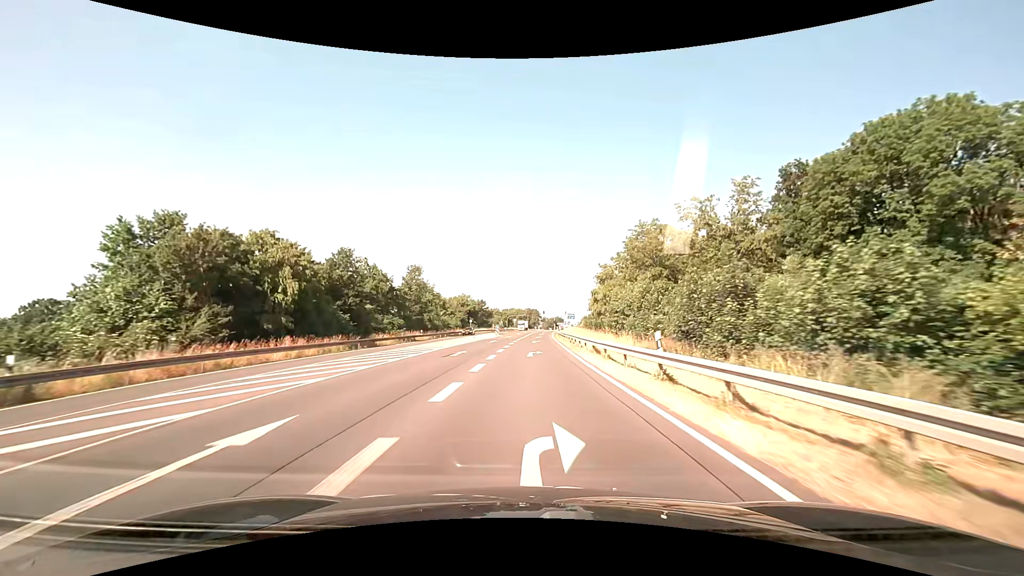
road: primary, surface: asphalt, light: Day
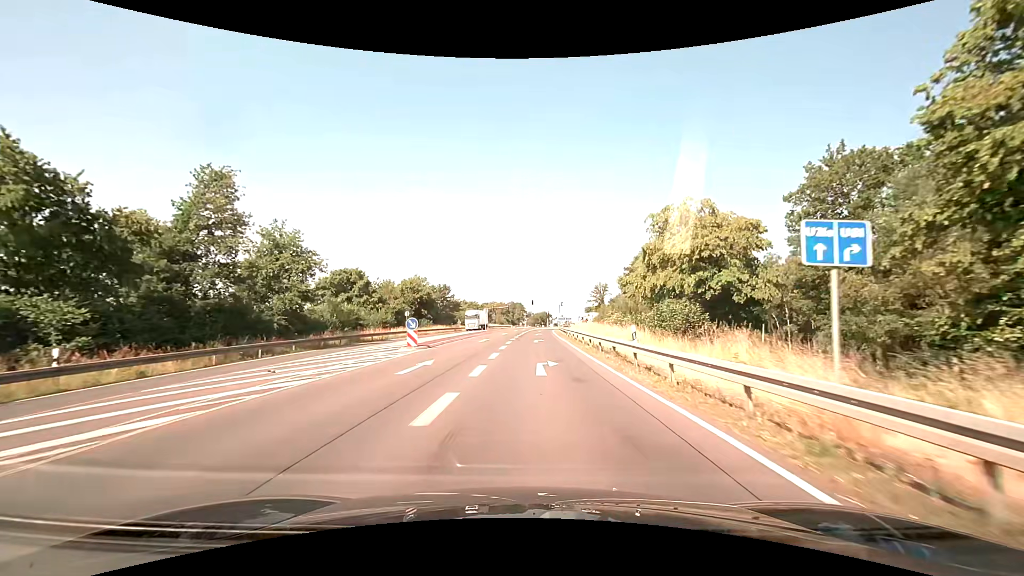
(+0.7, +49.3) m; +2°
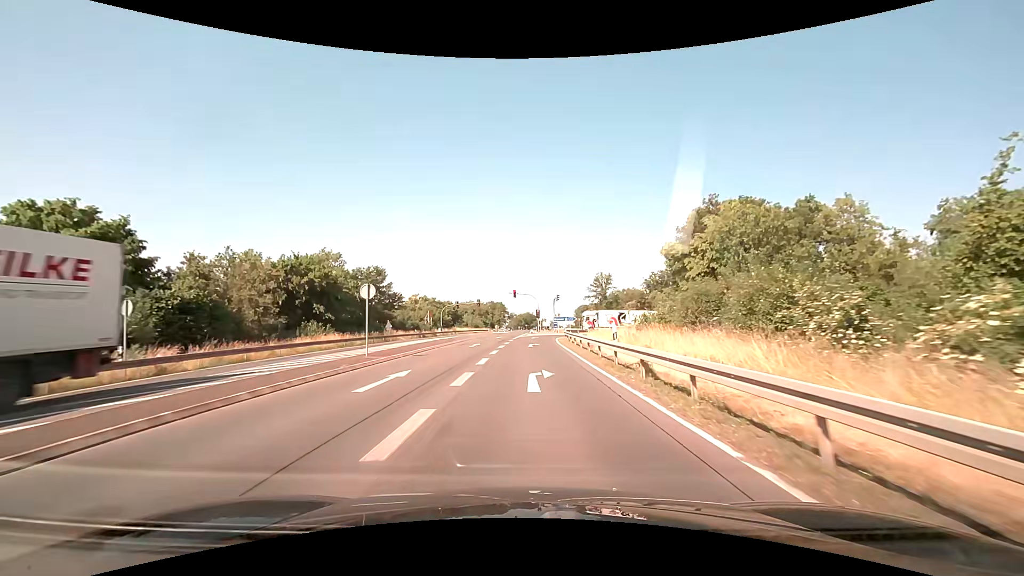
(+0.7, +42.6) m; +2°
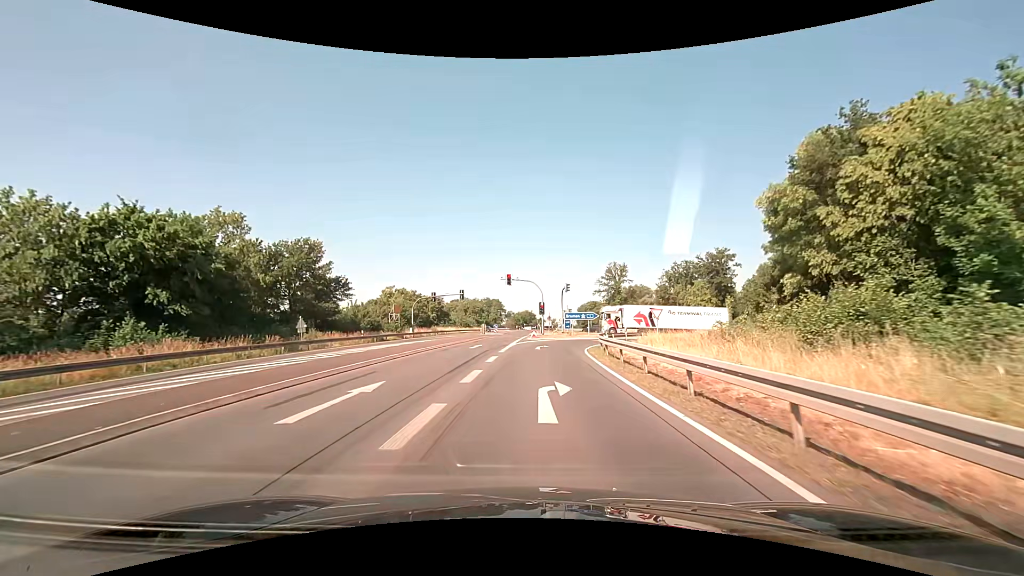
(0.0, +23.2) m; 0°
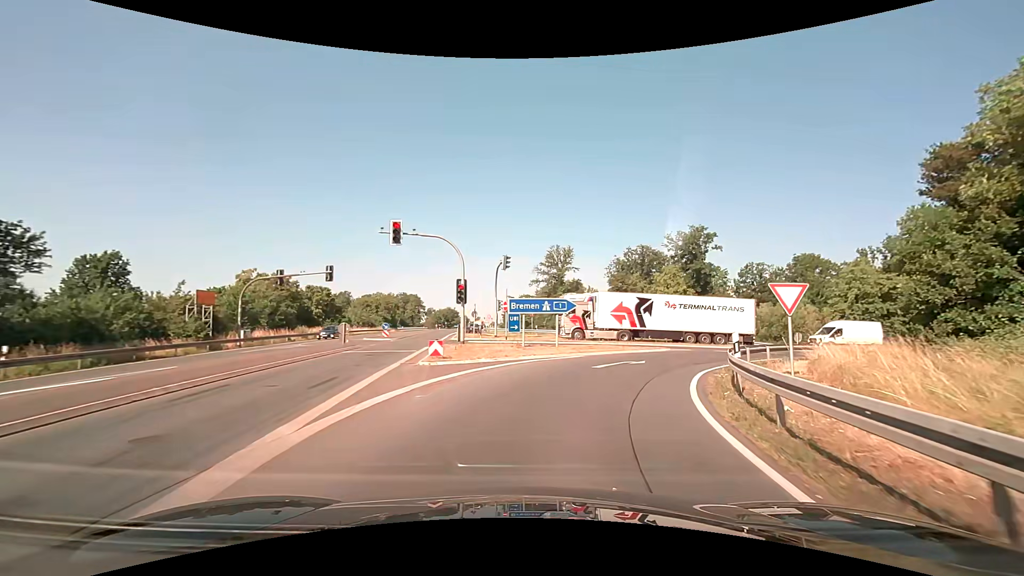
(+0.9, +27.1) m; +8°
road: motorway_link
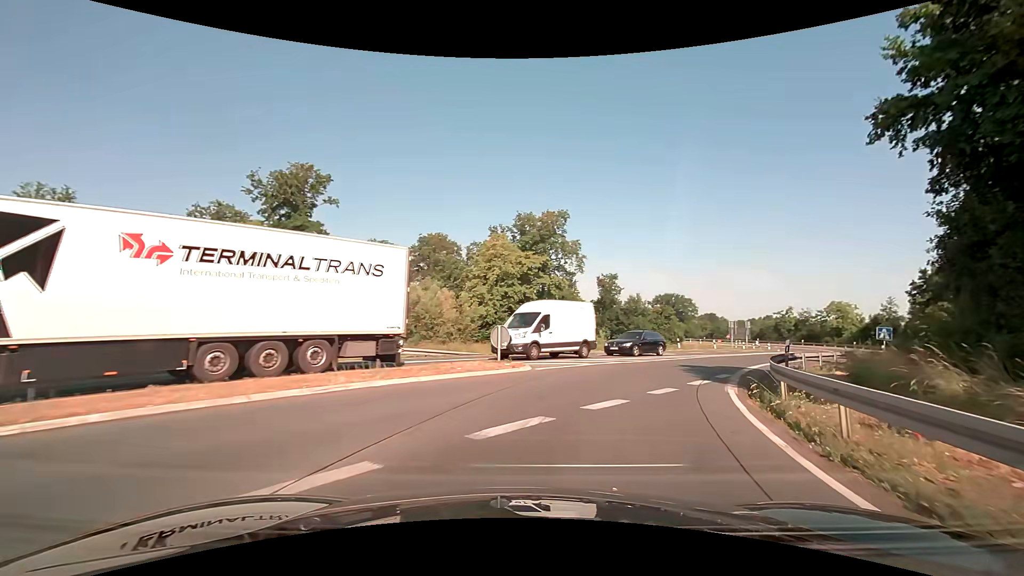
(+10.1, +28.1) m; +41°
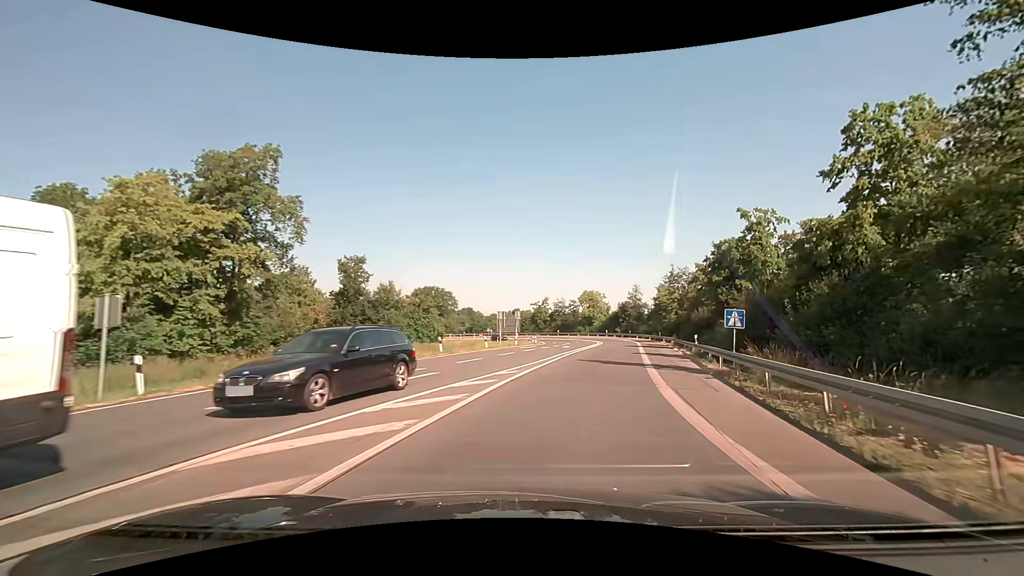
(+4.9, +19.2) m; +27°
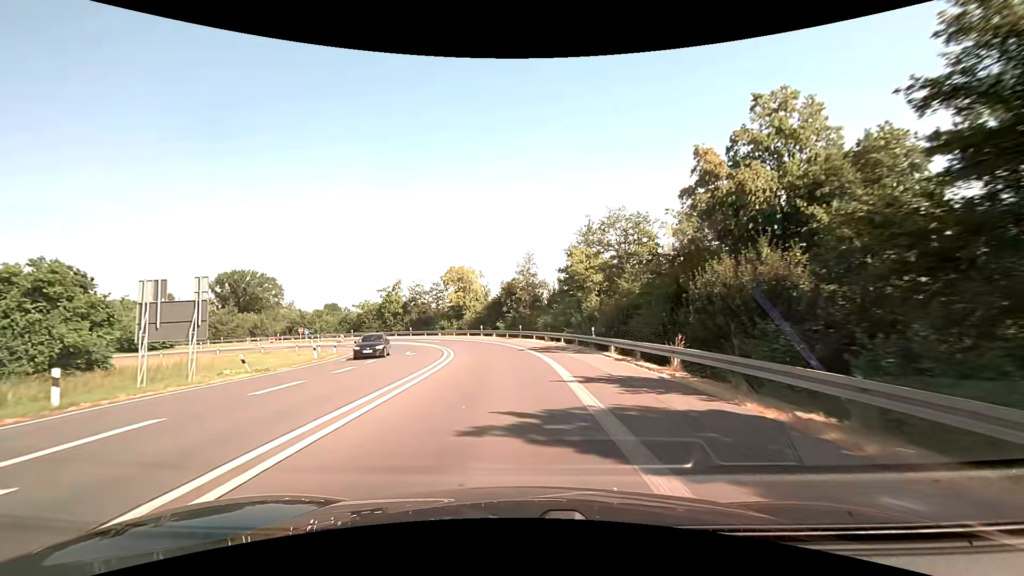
(+8.2, +40.0) m; +14°
(0, +10) (-1, +20) (-2, +30) (-4, +40) (-7, +49) (-11, +58) (-17, +67) (-23, +74) (-31, +81) (-39, +86) m
